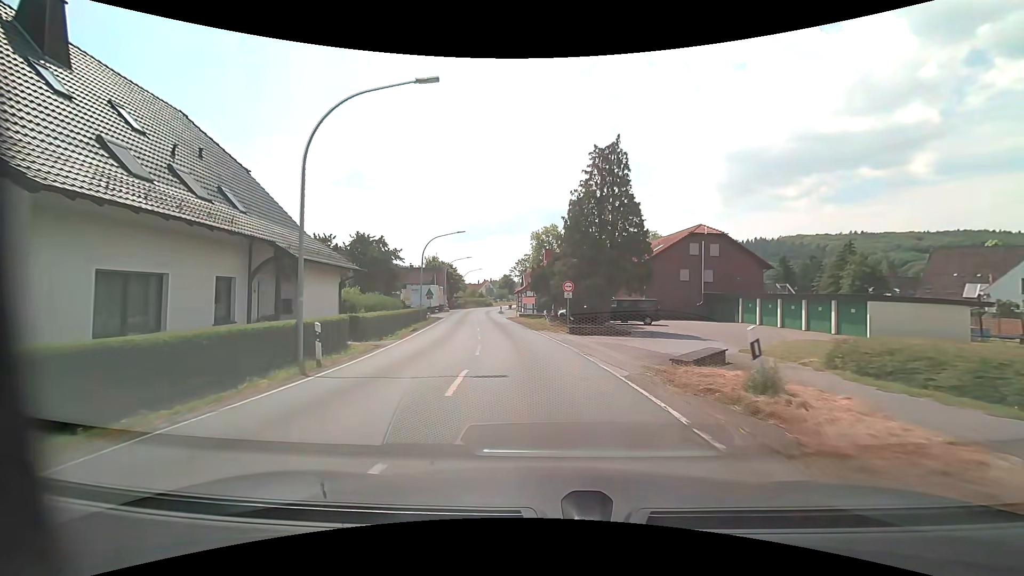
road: secondary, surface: asphalt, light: Day
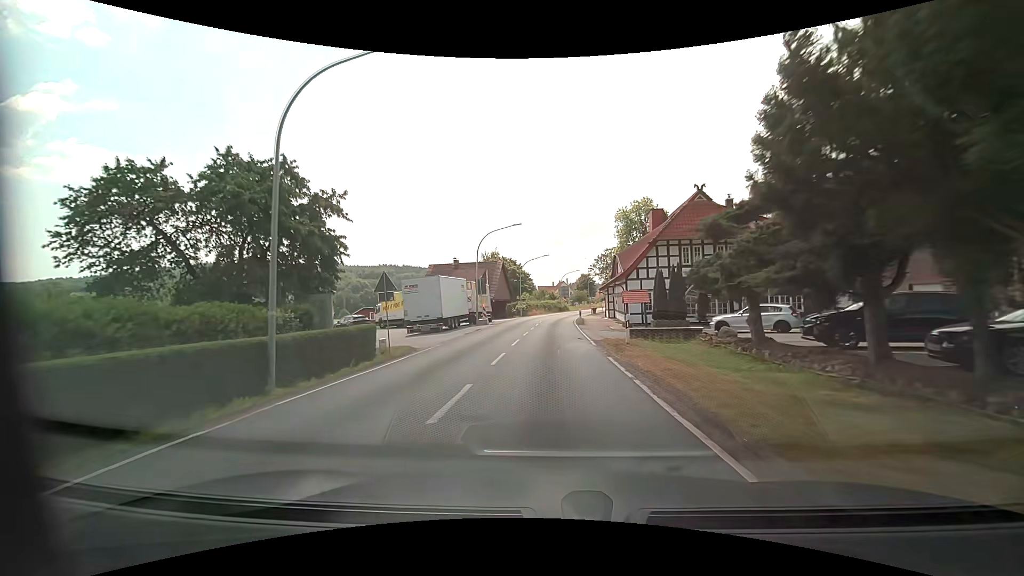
(-2.3, +31.3) m; -9°
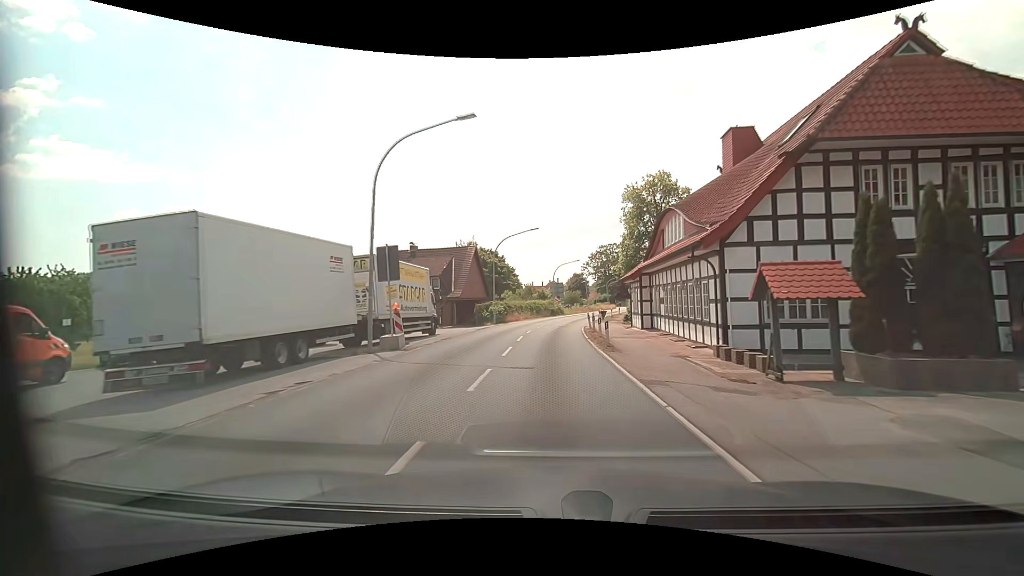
(+0.3, +21.7) m; +1°
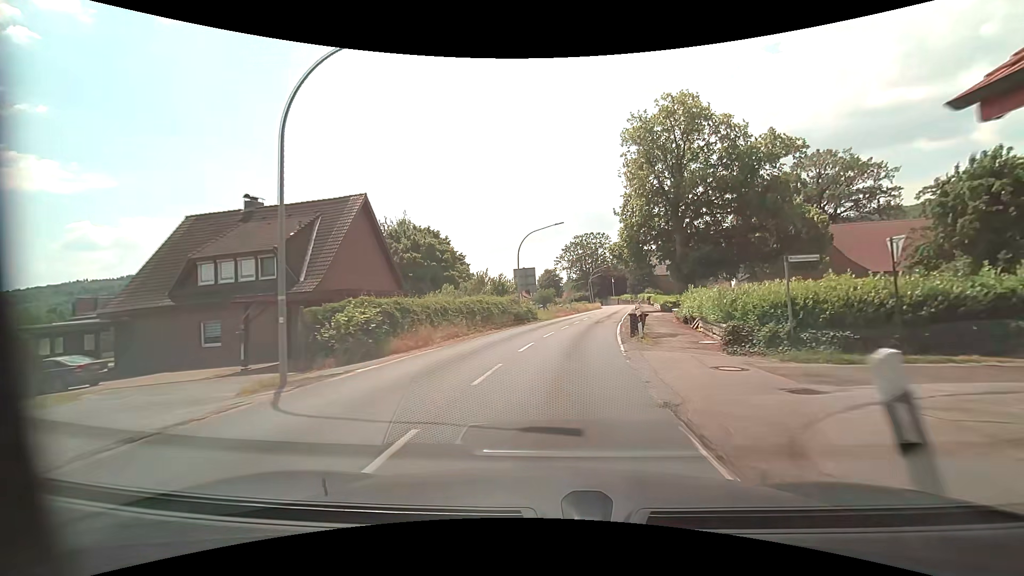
(+0.8, +29.1) m; +3°
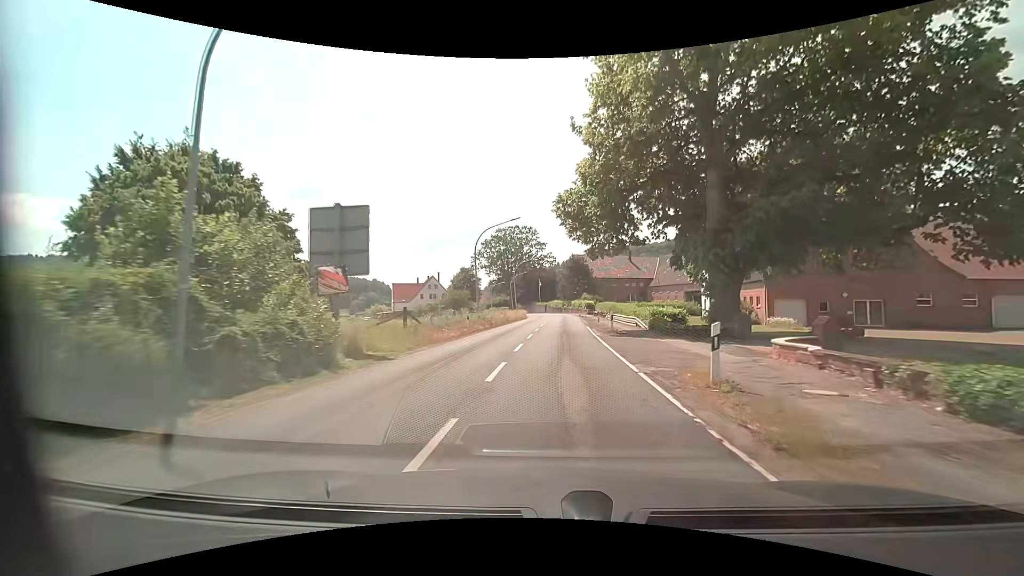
(+2.1, +28.8) m; +9°
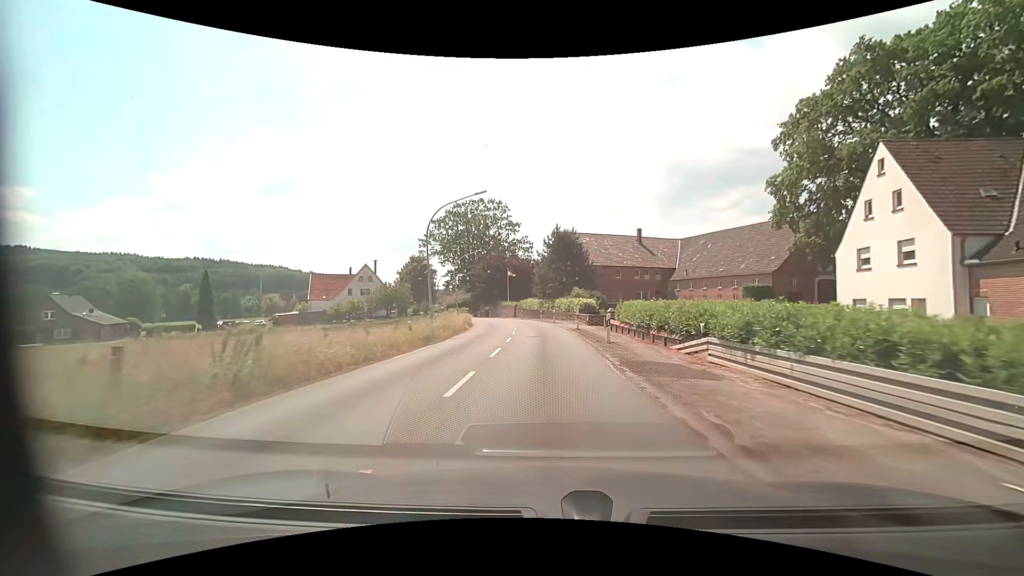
(+1.3, +36.8) m; +3°
